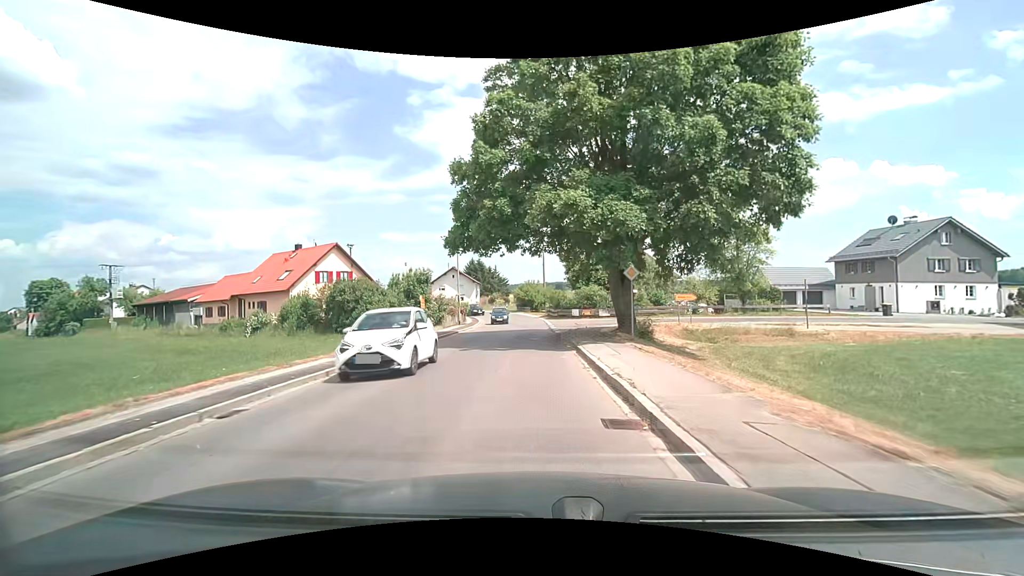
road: tertiary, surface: asphalt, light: Day
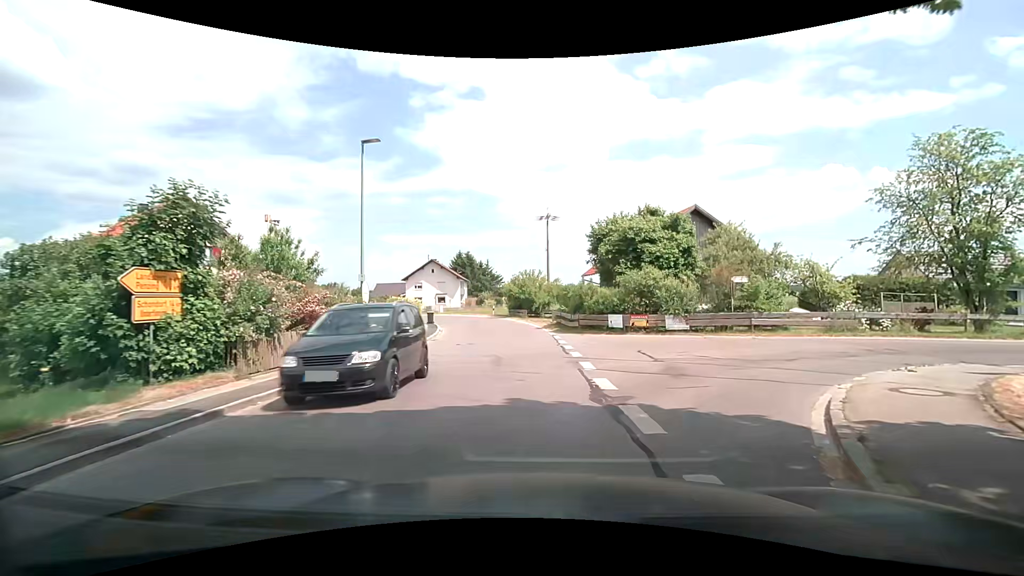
(-0.2, +23.5) m; -1°
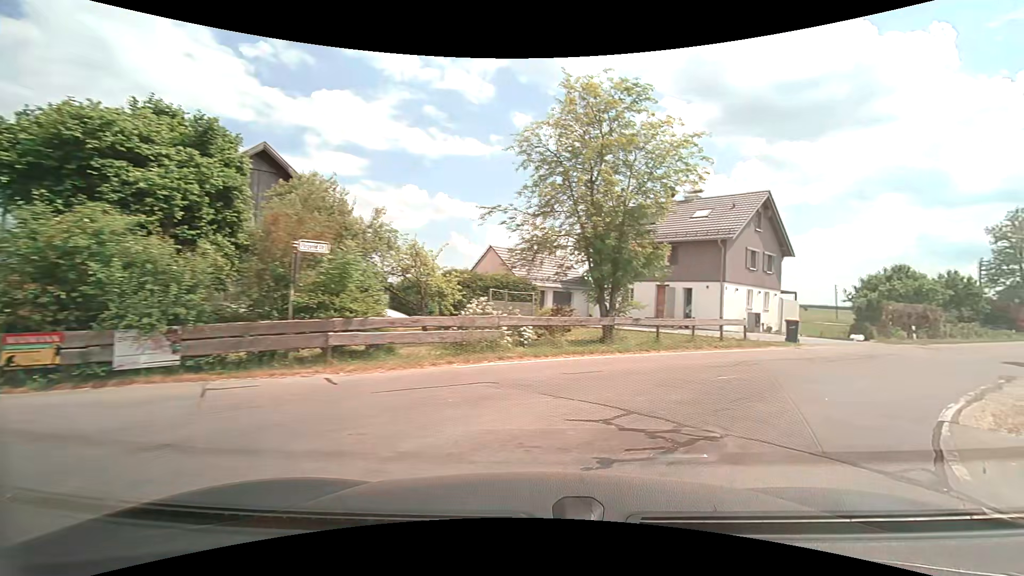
(+4.3, +12.9) m; +46°
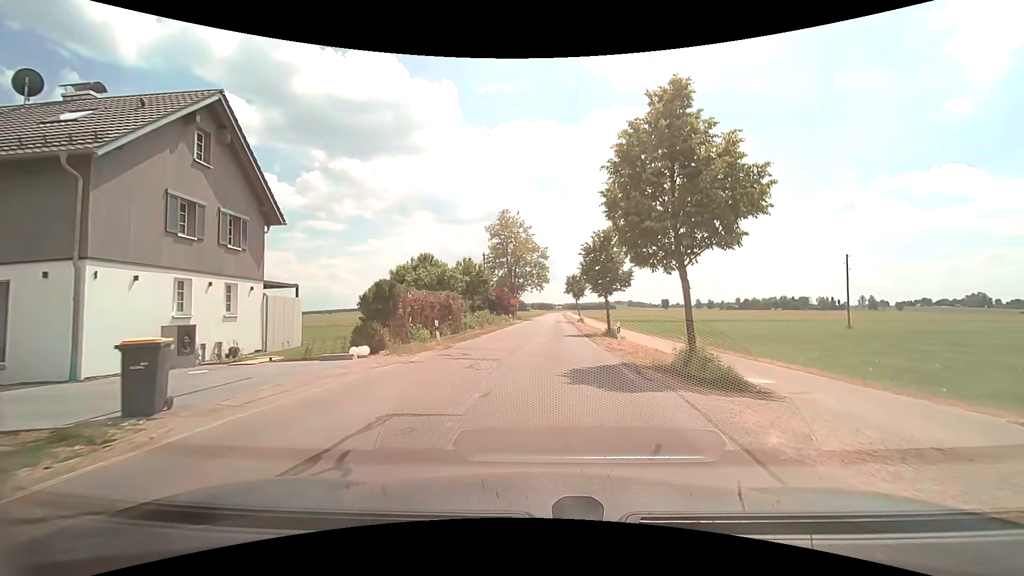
(+9.0, +15.3) m; +45°
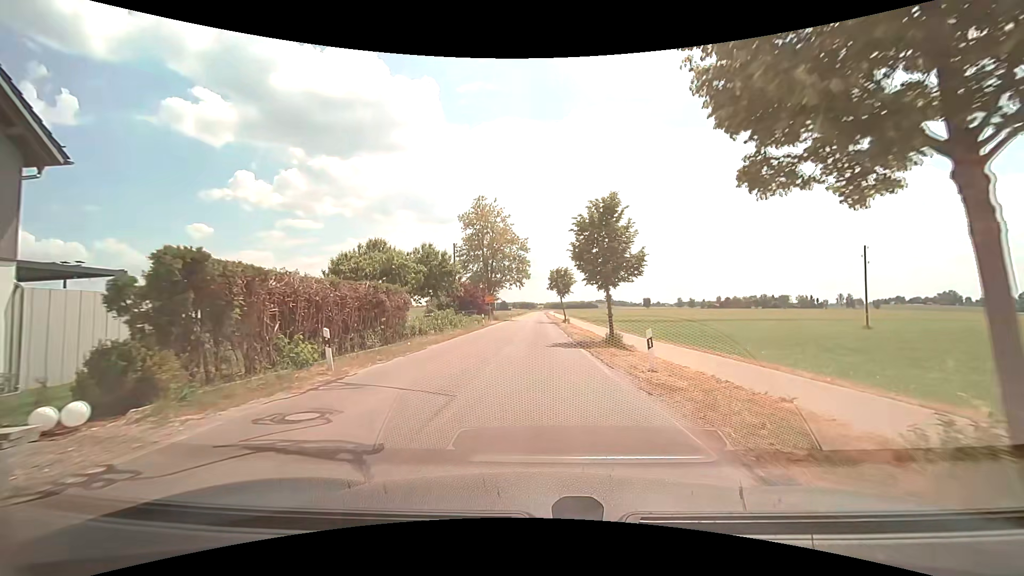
(+0.3, +9.5) m; +2°
